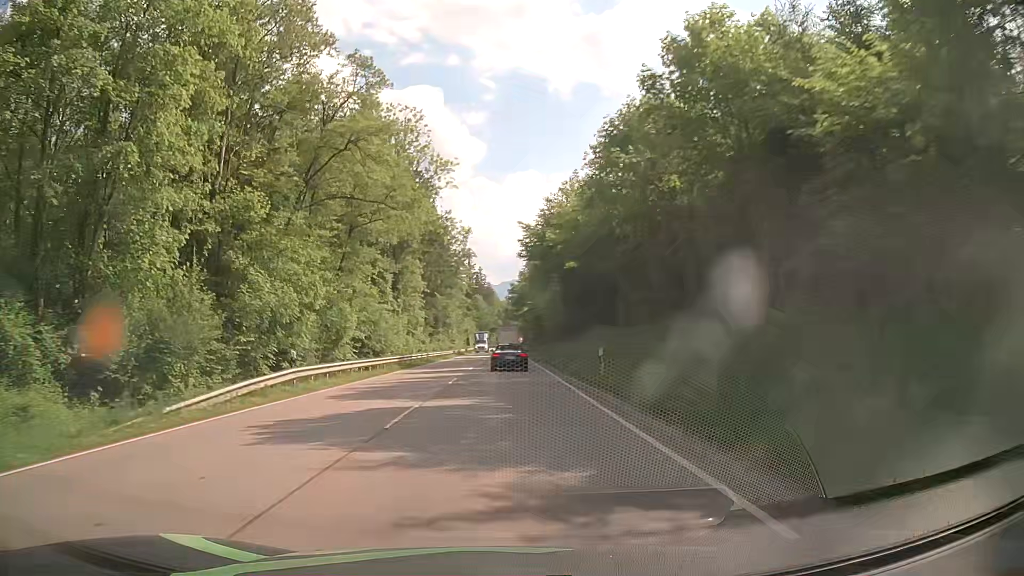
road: primary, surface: asphalt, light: Day
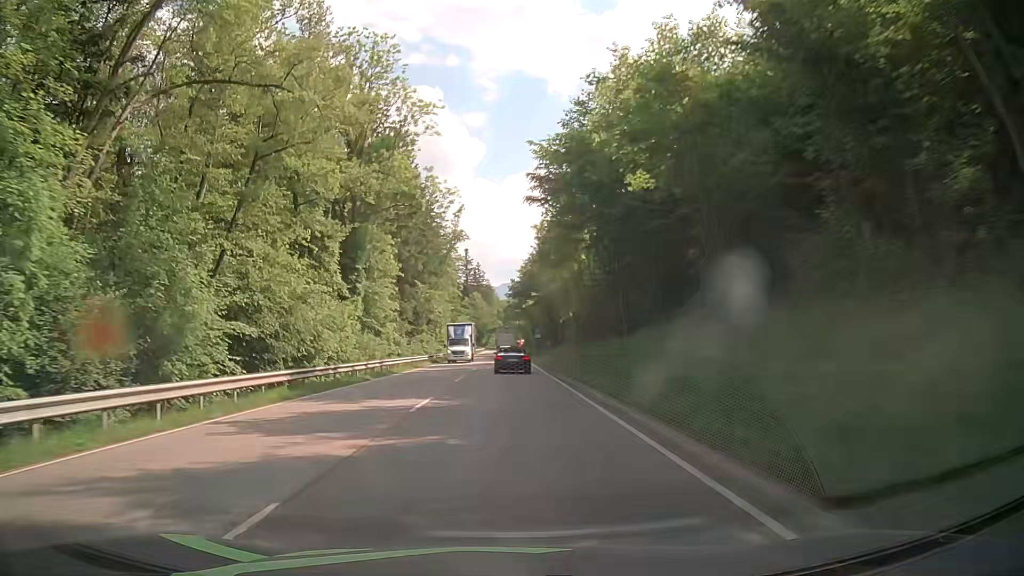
(+0.3, +20.9) m; +2°
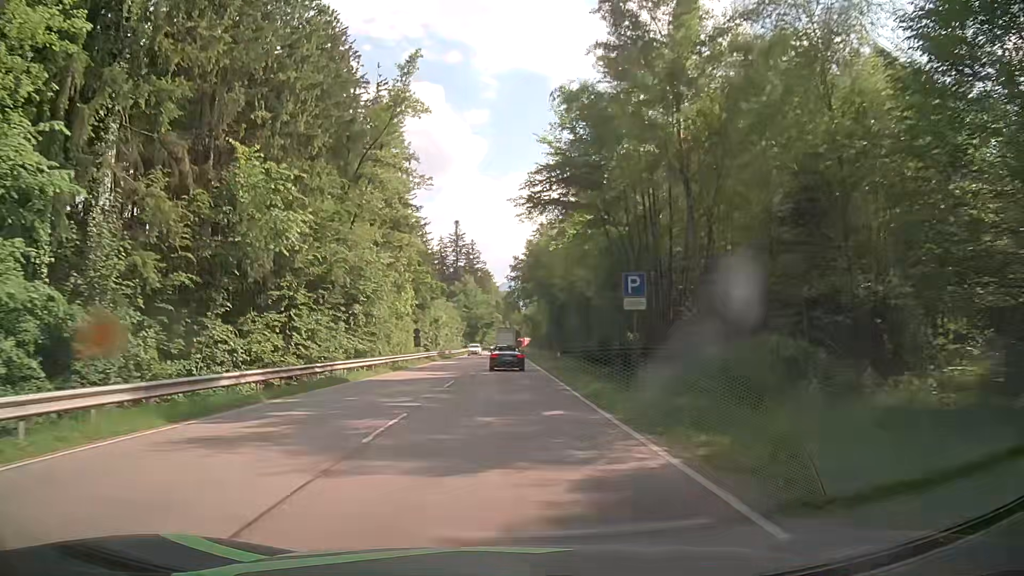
(-0.9, +52.7) m; -1°
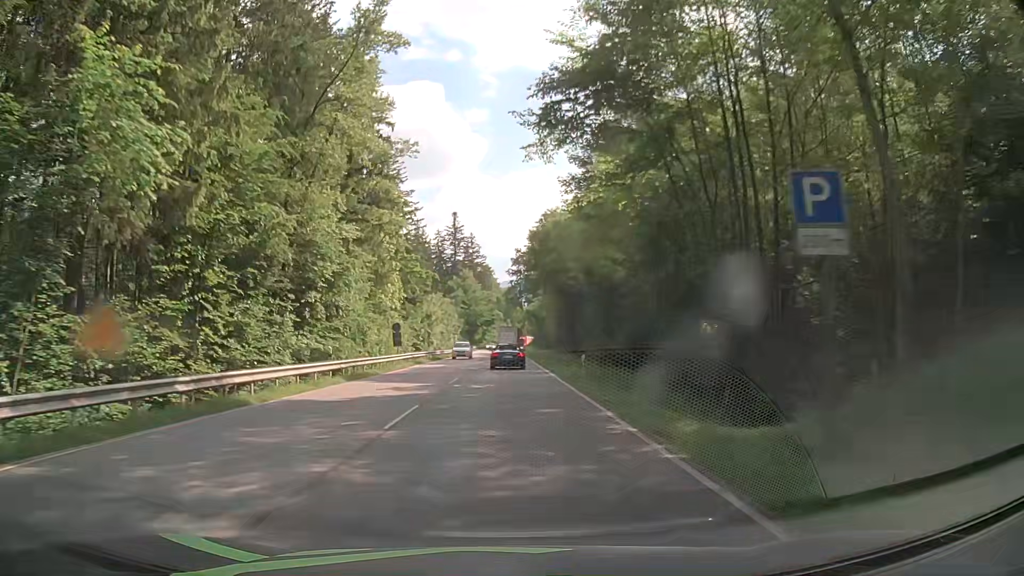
(0.0, +10.7) m; 0°
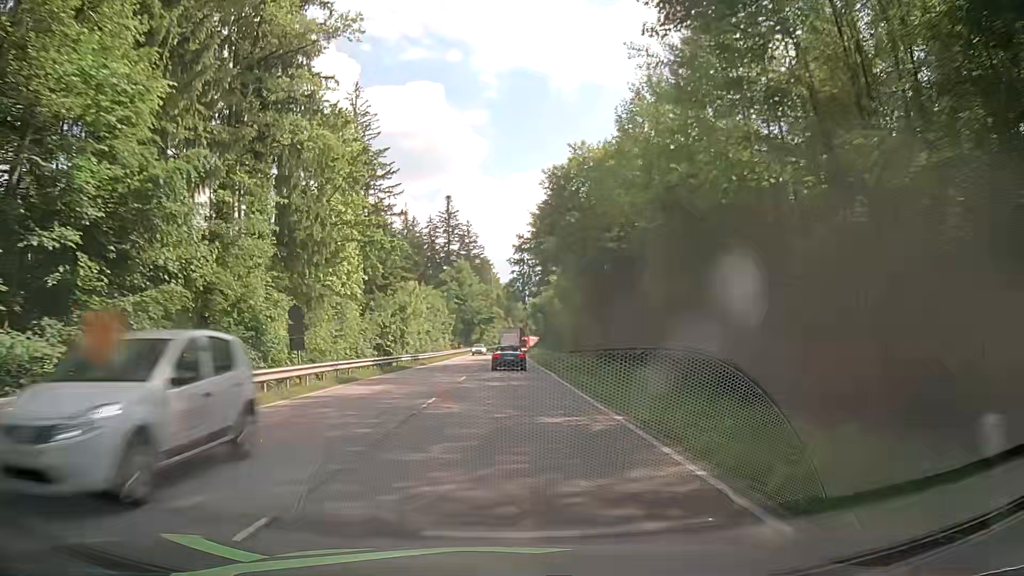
(-0.1, +21.5) m; -1°
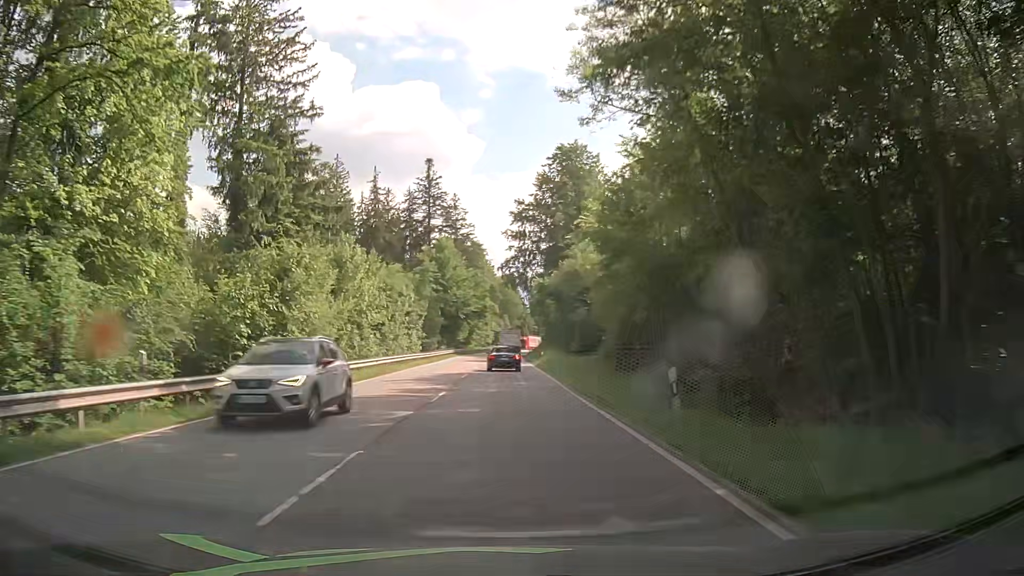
(+0.2, +32.7) m; +1°
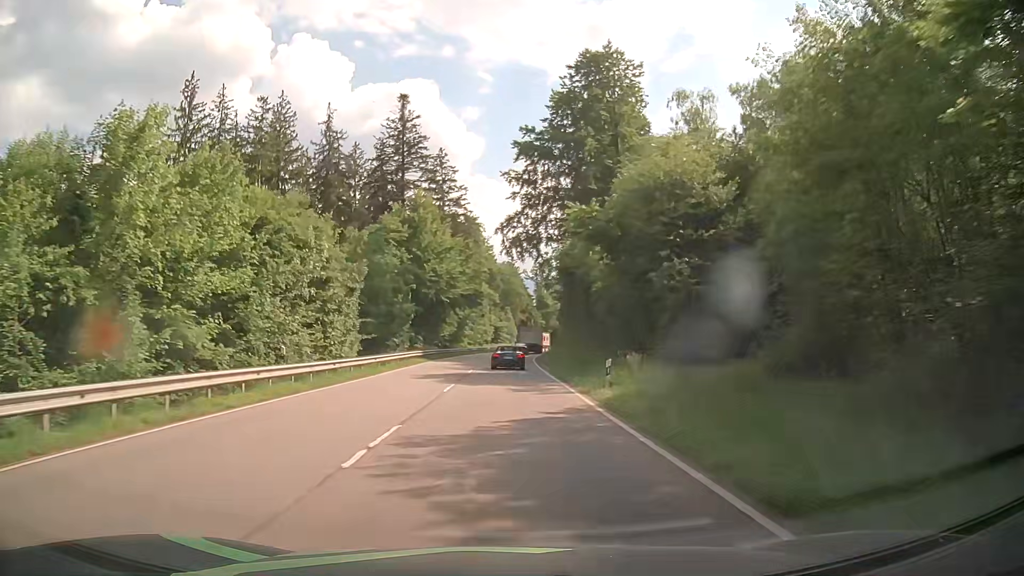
(-0.2, +33.3) m; 0°
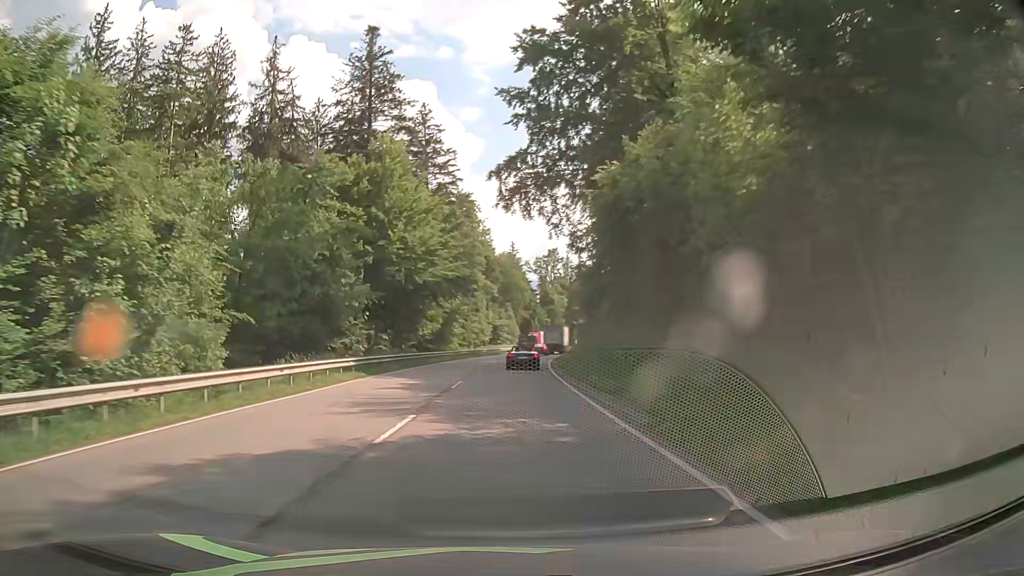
(-0.1, +22.5) m; 0°
(0, +10) (0, +20) (0, +30) (+1, +40) (+1, +50) (+2, +60) (+3, +70) (+4, +80) (+6, +90) (+8, +100) m
